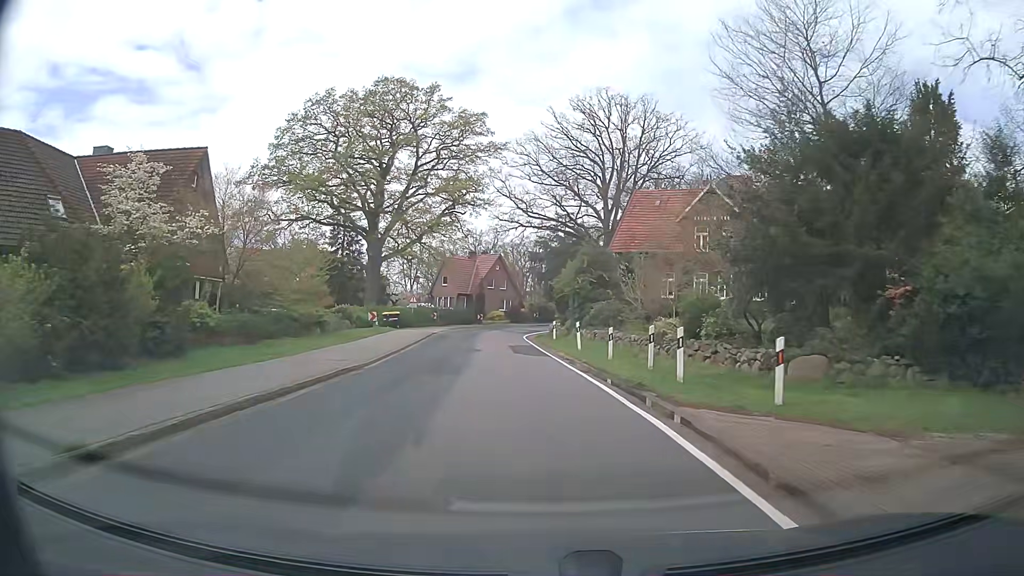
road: secondary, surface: asphalt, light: Day
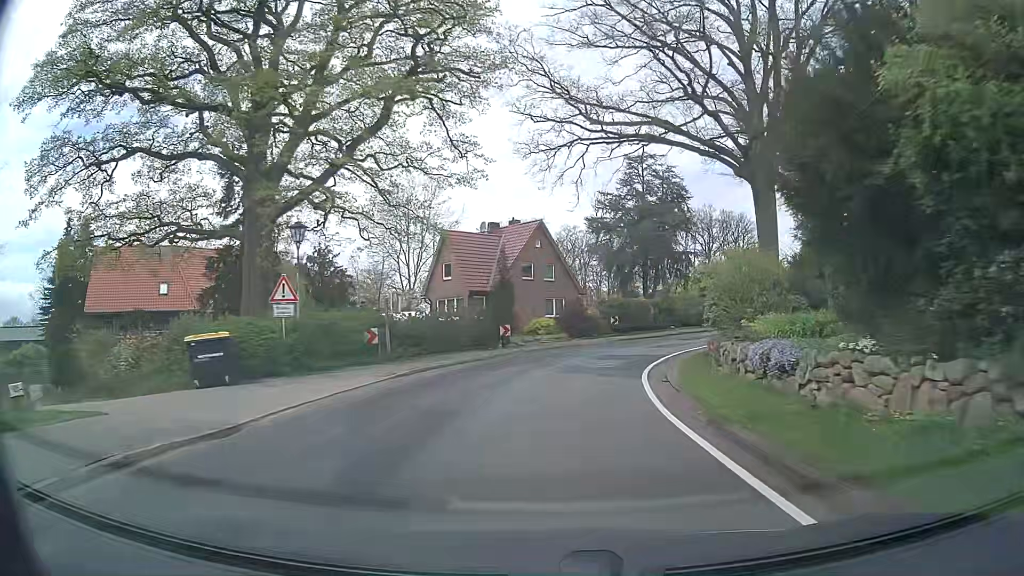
(-2.3, +37.3) m; -4°
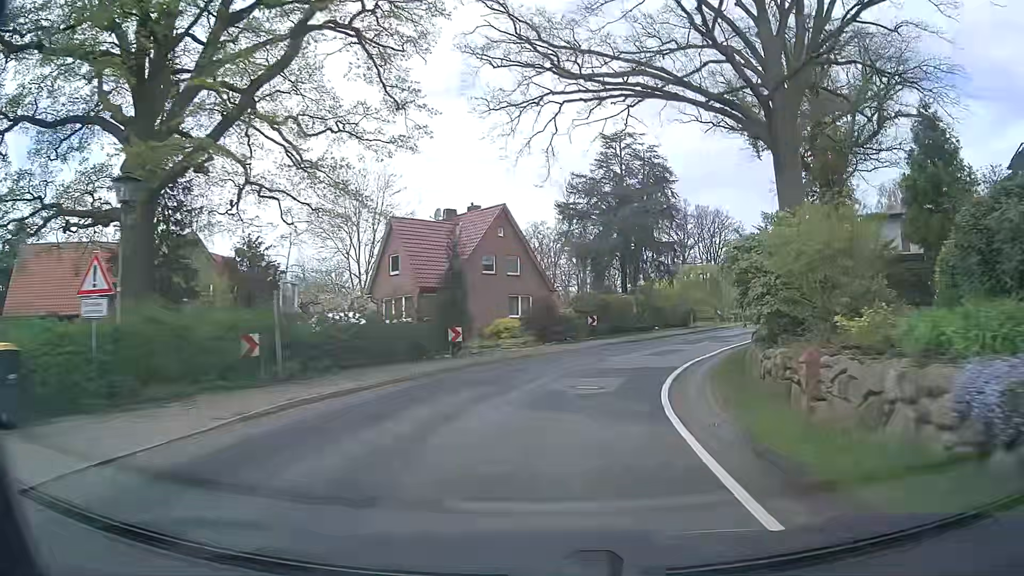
(+0.1, +7.5) m; +2°
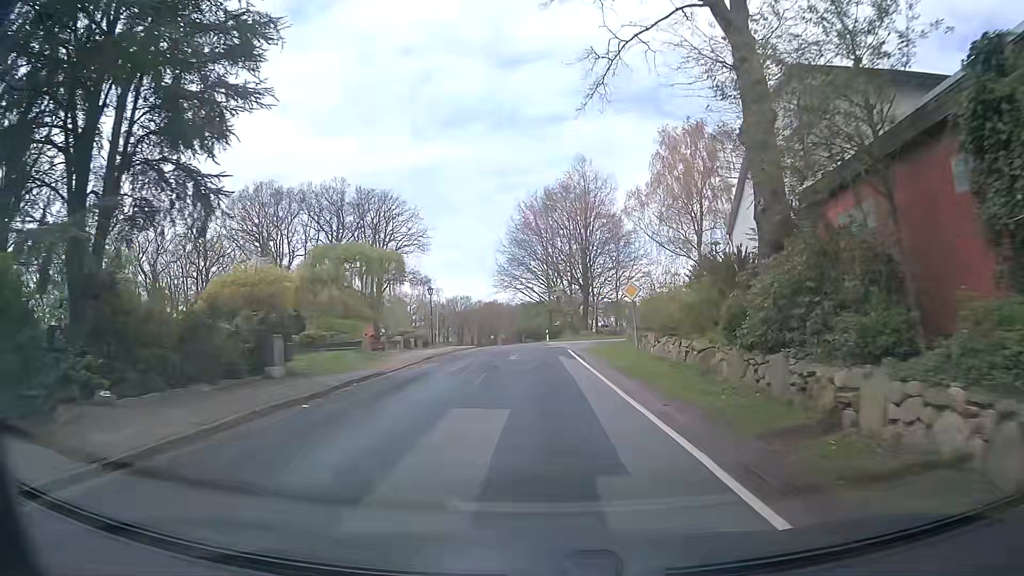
(+9.2, +35.4) m; +28°
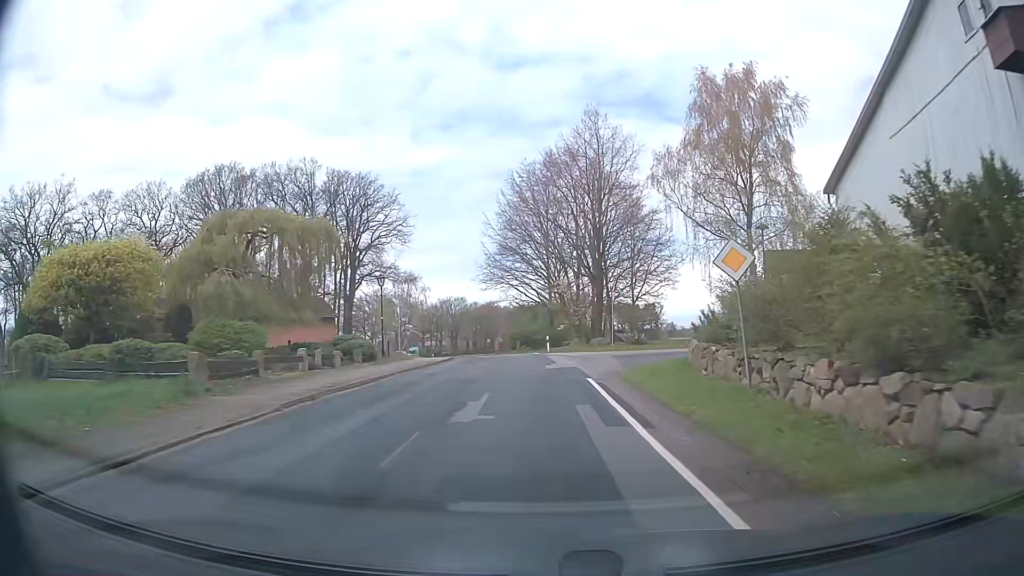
(0.0, +14.8) m; +1°
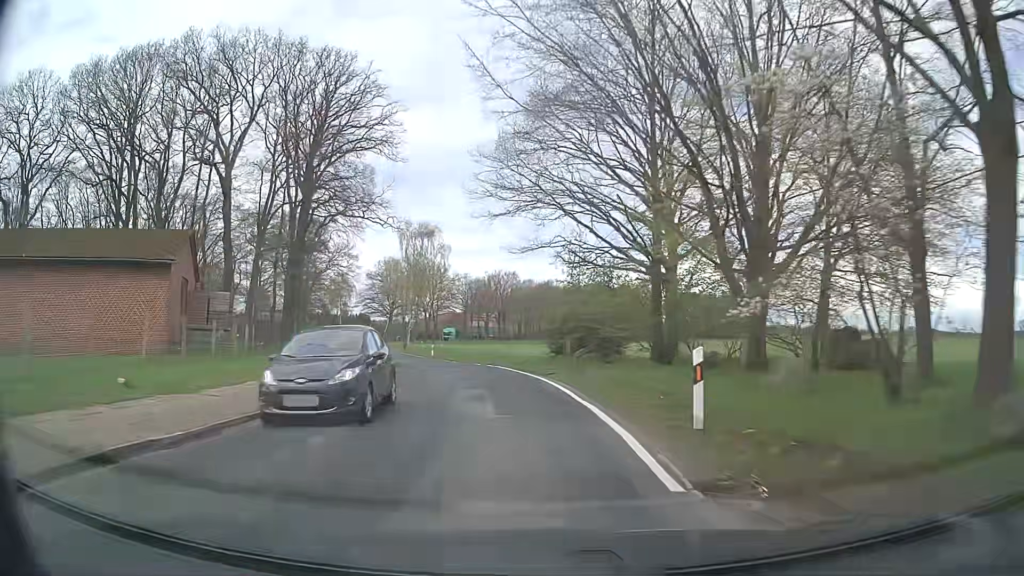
(-1.0, +37.7) m; -6°
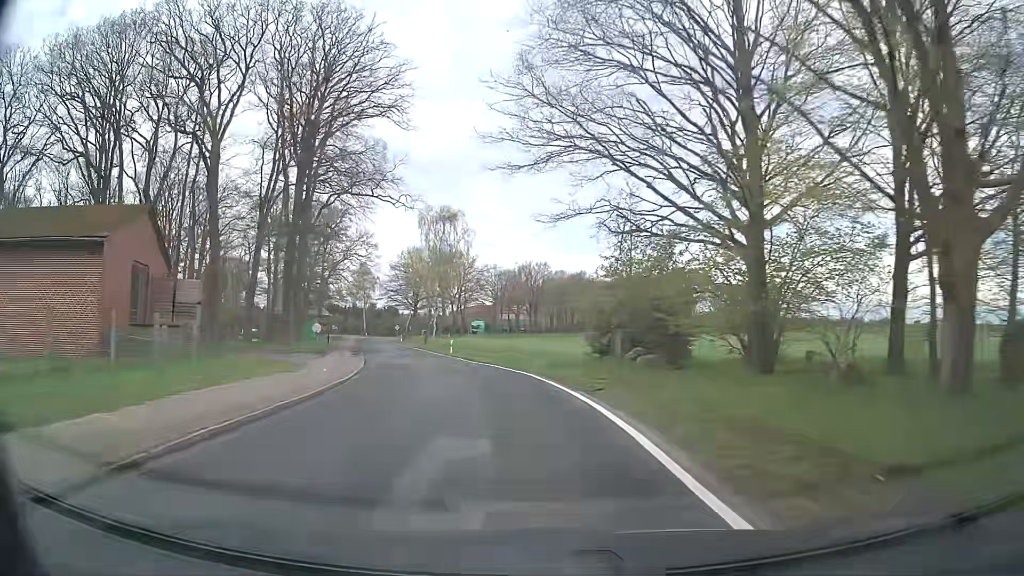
(-0.1, +7.7) m; -2°
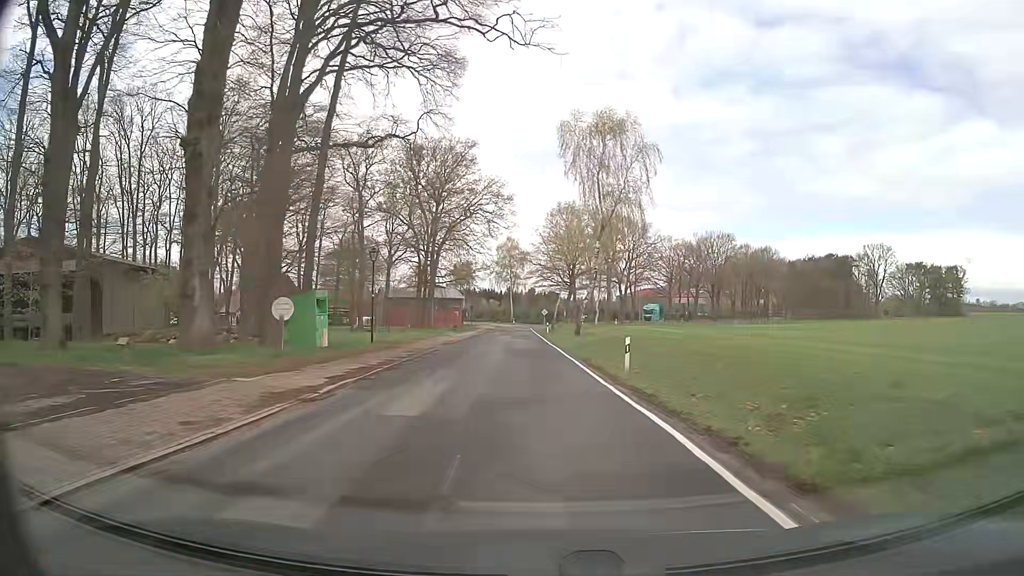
(-3.7, +30.8) m; -13°
(0, +10) (-1, +20) (-1, +30) (-1, +40) (-2, +50) (-2, +60) (-2, +70) (-3, +80) (-3, +90) (-3, +100) m
